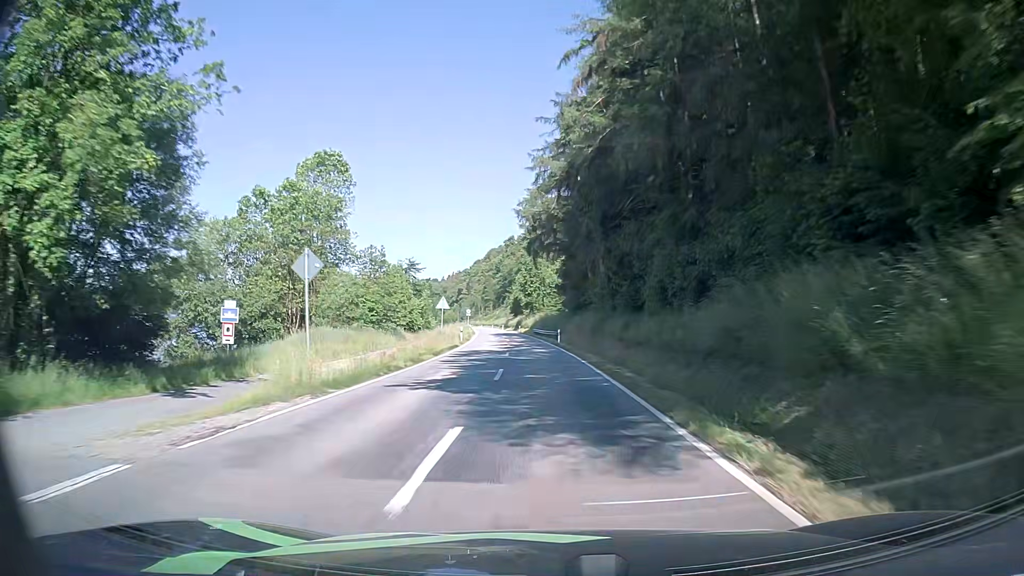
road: secondary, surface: asphalt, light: Day
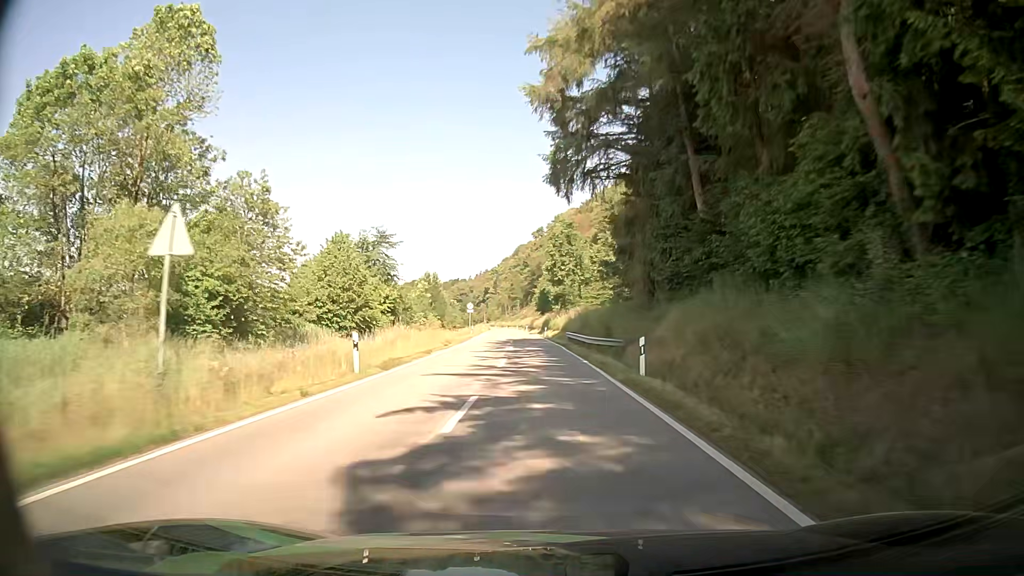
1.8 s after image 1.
(-0.4, +33.0) m; -2°
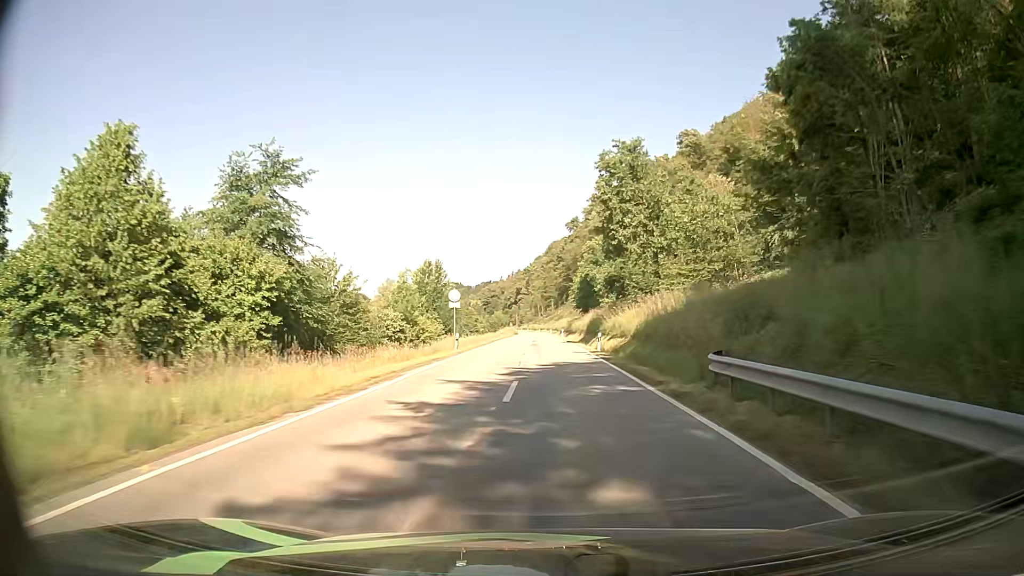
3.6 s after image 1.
(-1.1, +33.0) m; -3°
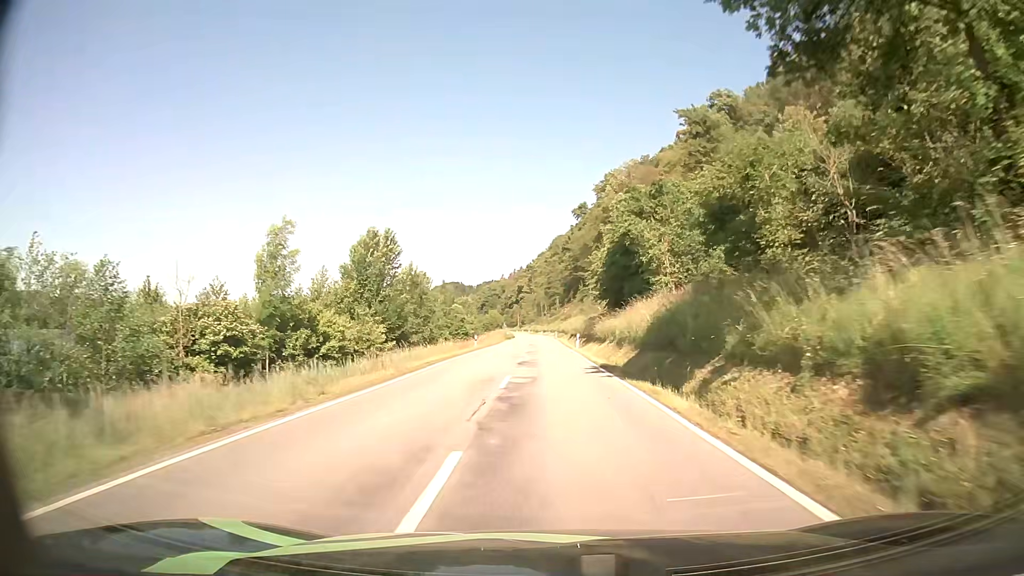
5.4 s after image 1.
(-0.1, +33.0) m; 0°
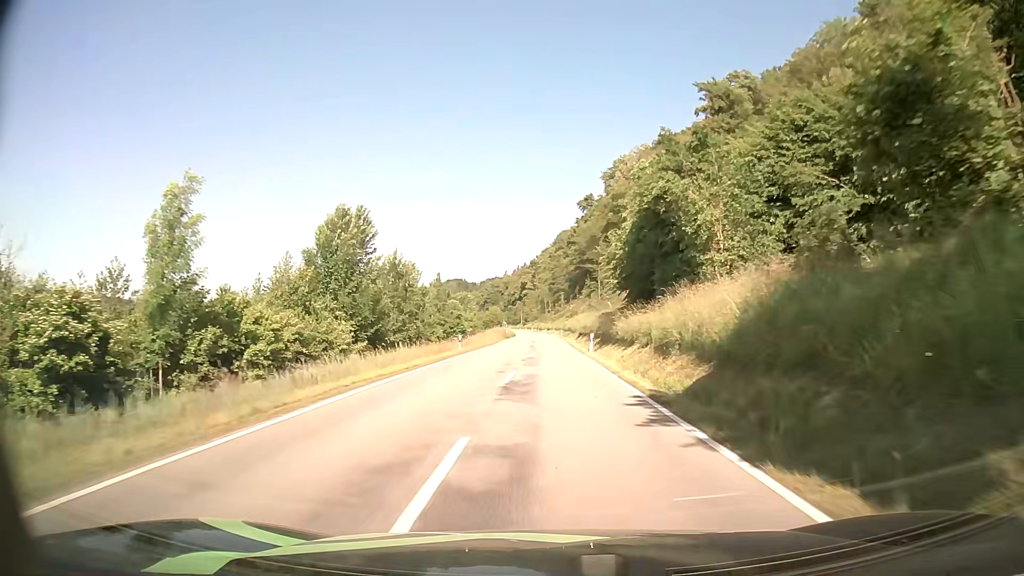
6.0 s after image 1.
(-0.1, +11.0) m; -1°
